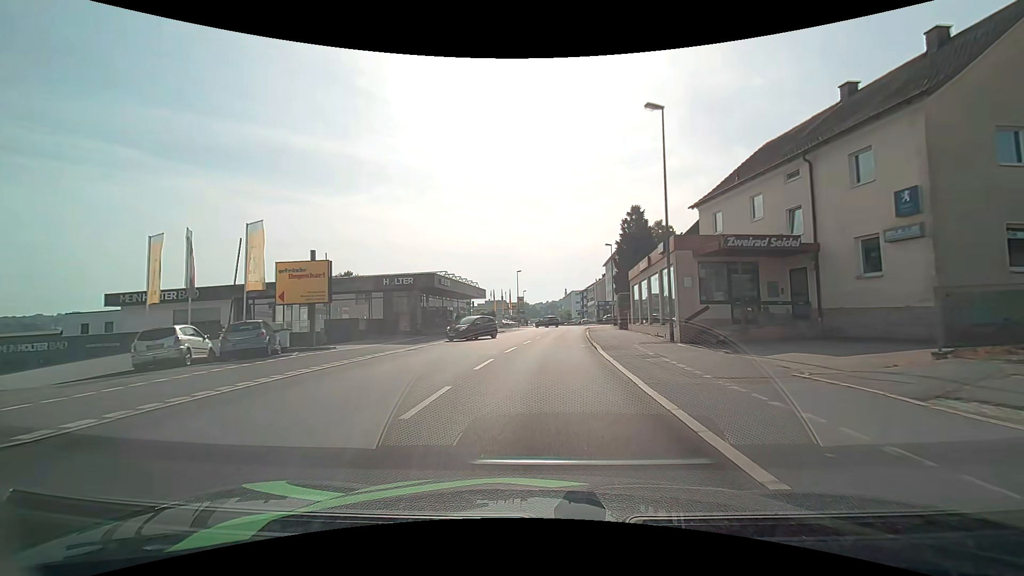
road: tertiary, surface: asphalt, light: Day
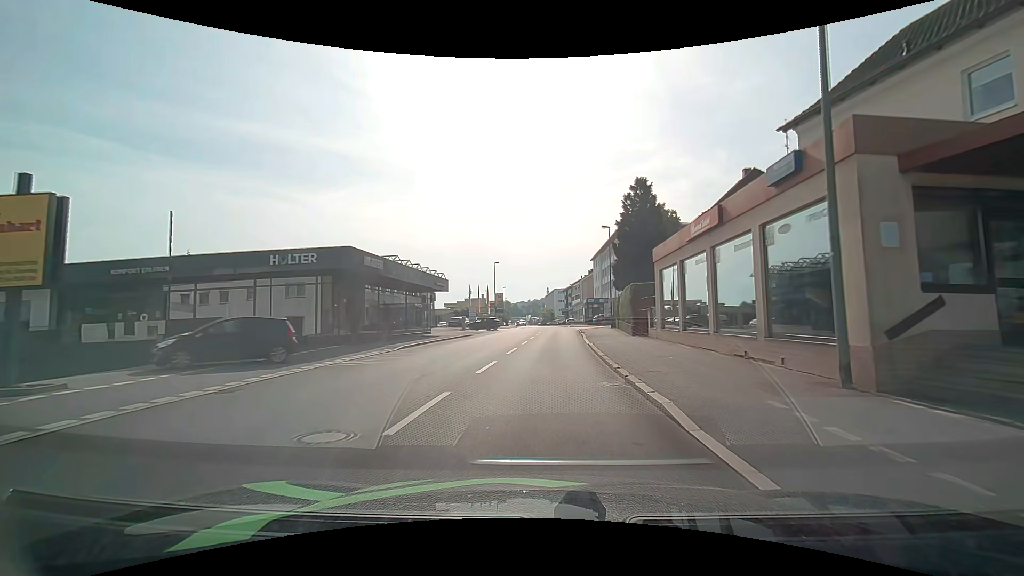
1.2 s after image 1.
(+0.3, +12.7) m; +2°
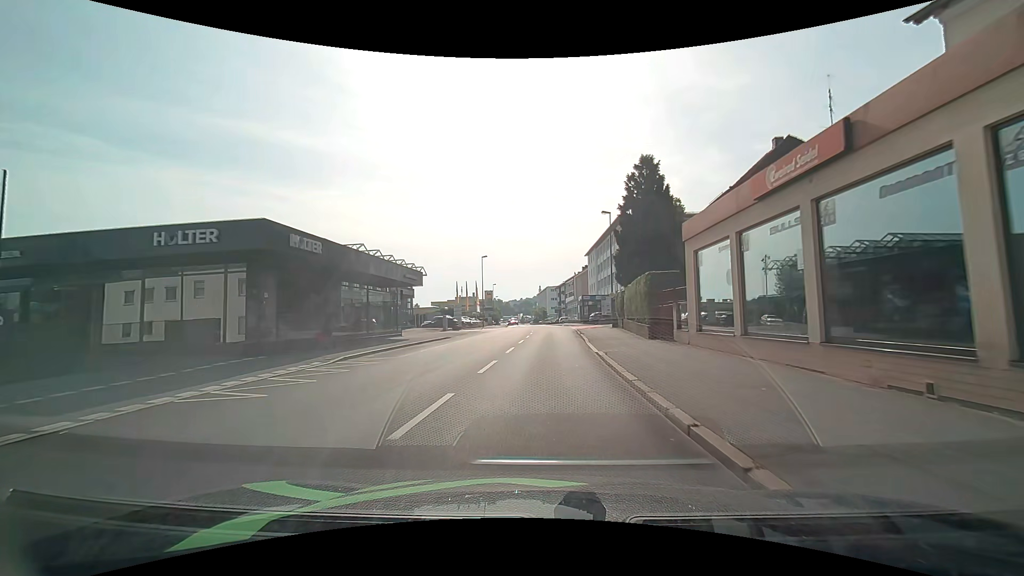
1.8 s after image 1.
(+0.1, +6.2) m; +1°
